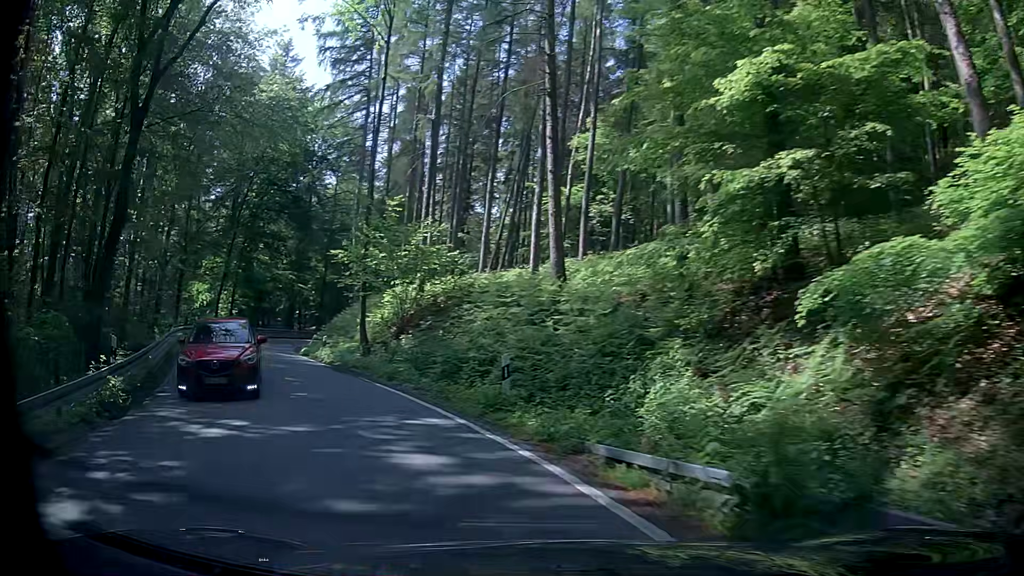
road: secondary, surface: asphalt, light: Day
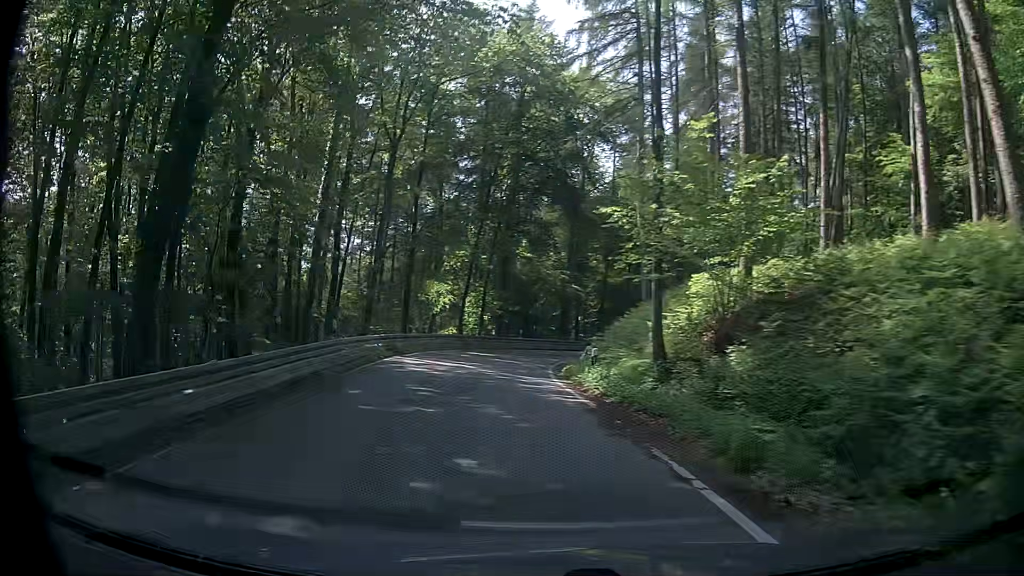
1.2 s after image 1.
(-2.4, +11.7) m; -26°
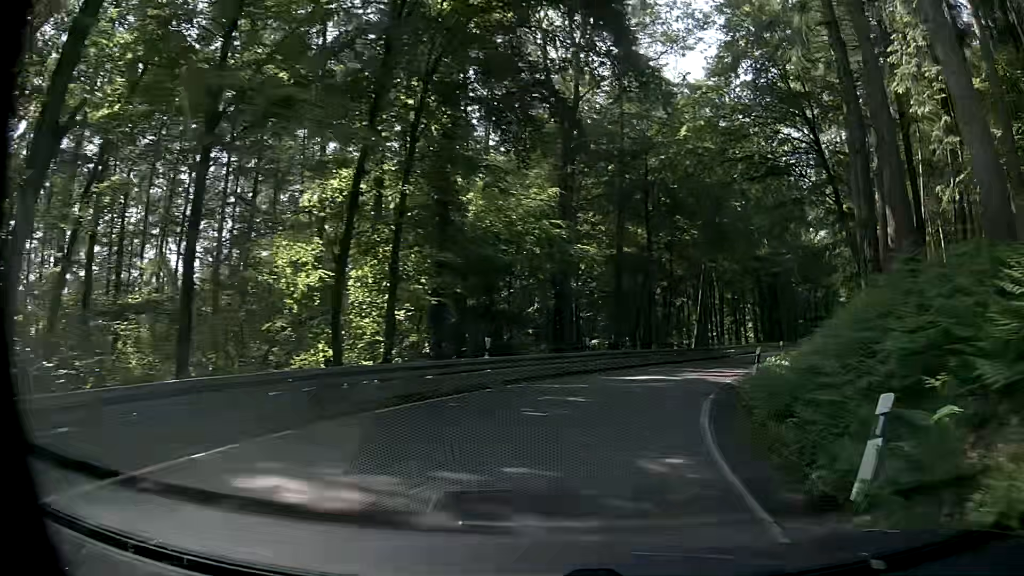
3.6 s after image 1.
(-2.9, +27.1) m; -1°
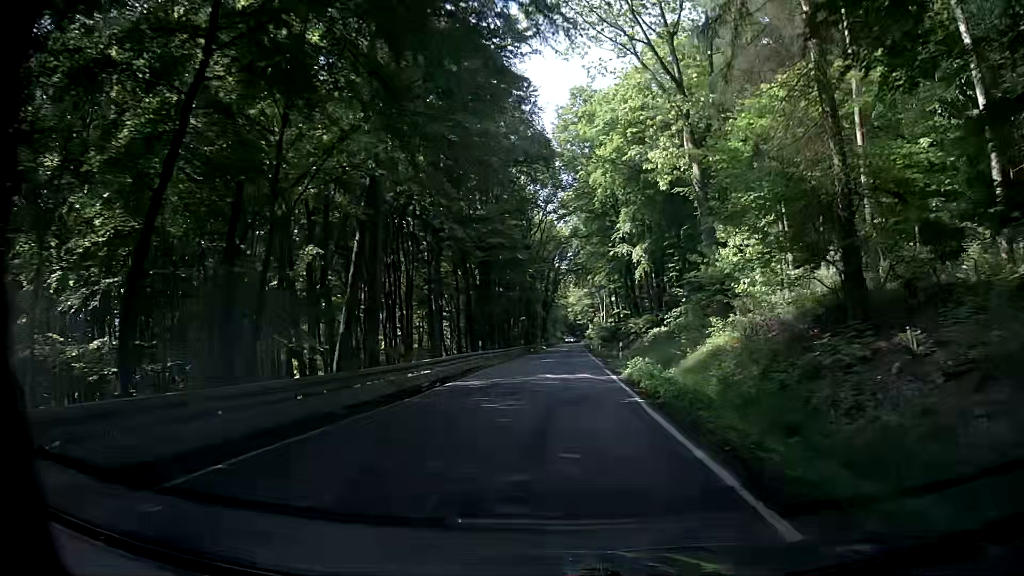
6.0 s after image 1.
(+7.5, +29.5) m; +27°
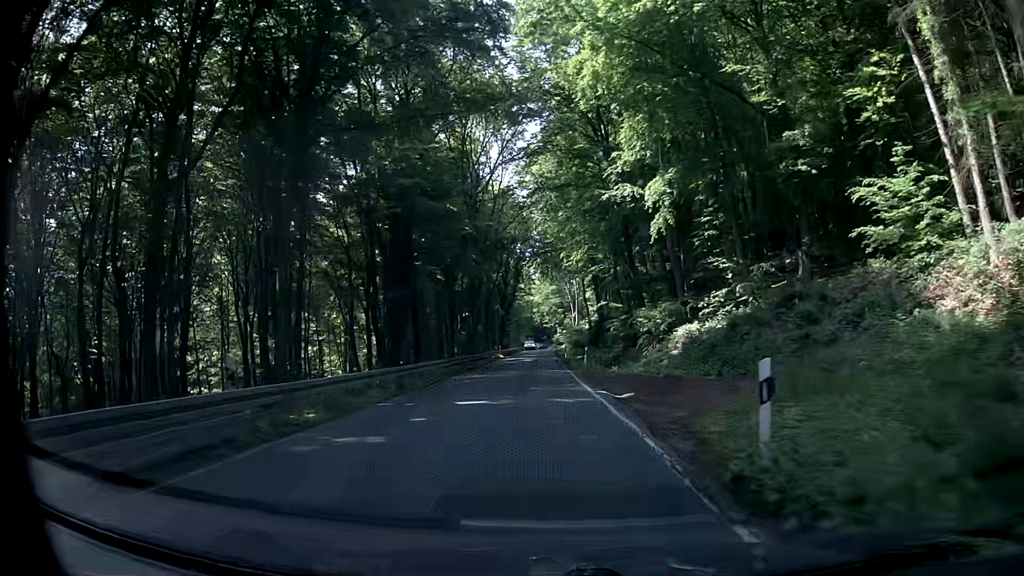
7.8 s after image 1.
(+1.2, +25.5) m; +3°
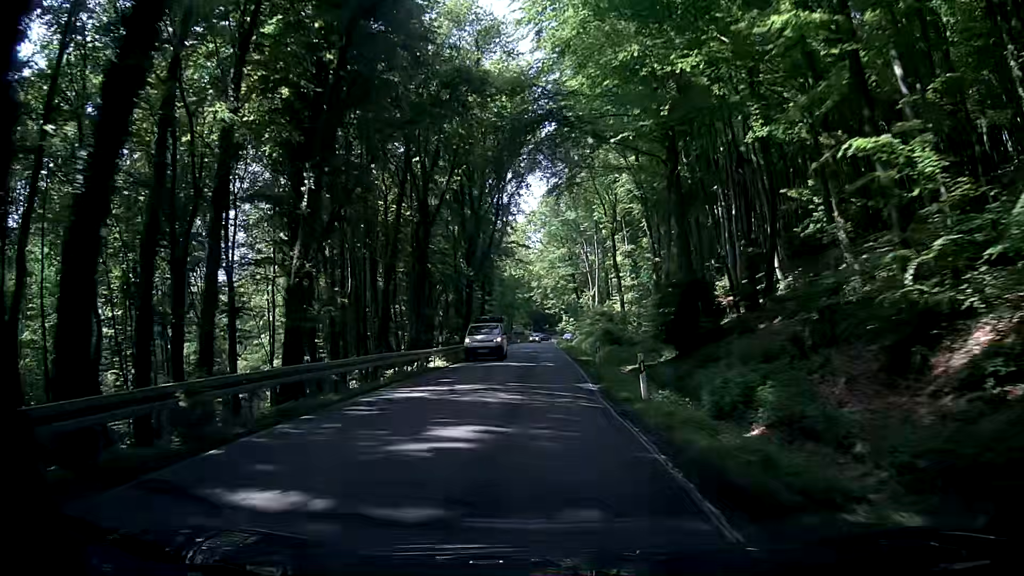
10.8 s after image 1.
(-0.2, +46.9) m; 0°
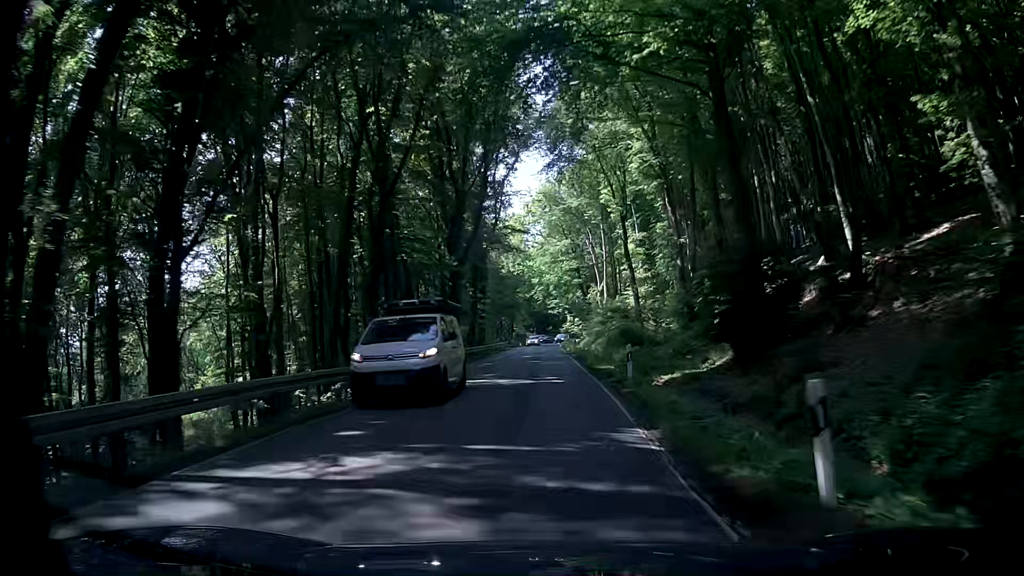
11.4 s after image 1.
(+0.1, +9.8) m; +2°
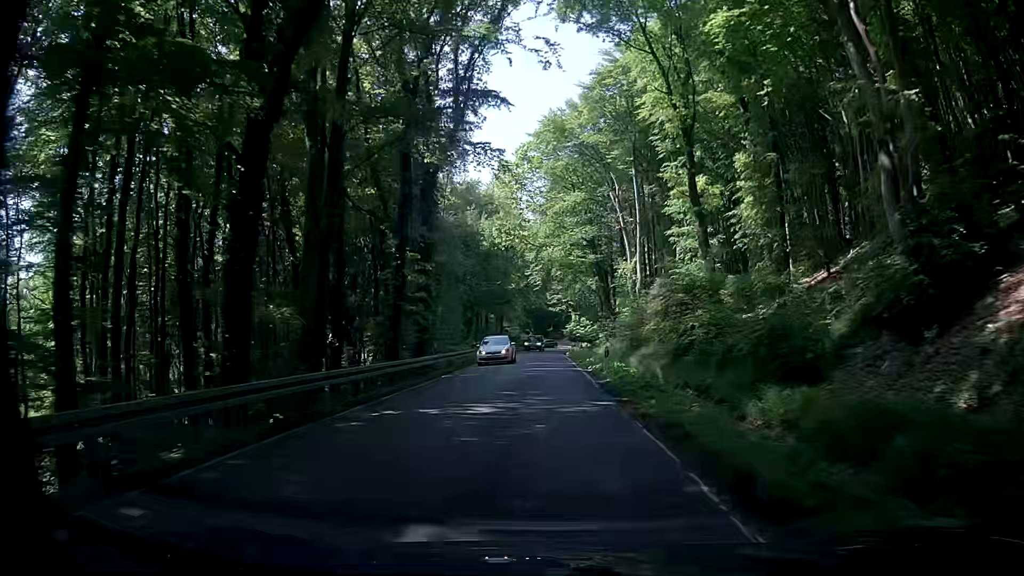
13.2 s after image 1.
(-0.7, +29.3) m; -2°
(0, +10) (0, +20) (+1, +30) (+1, +40) (+1, +50) (+1, +60) (+1, +70) (+1, +80) (+2, +90) (+3, +100) m
